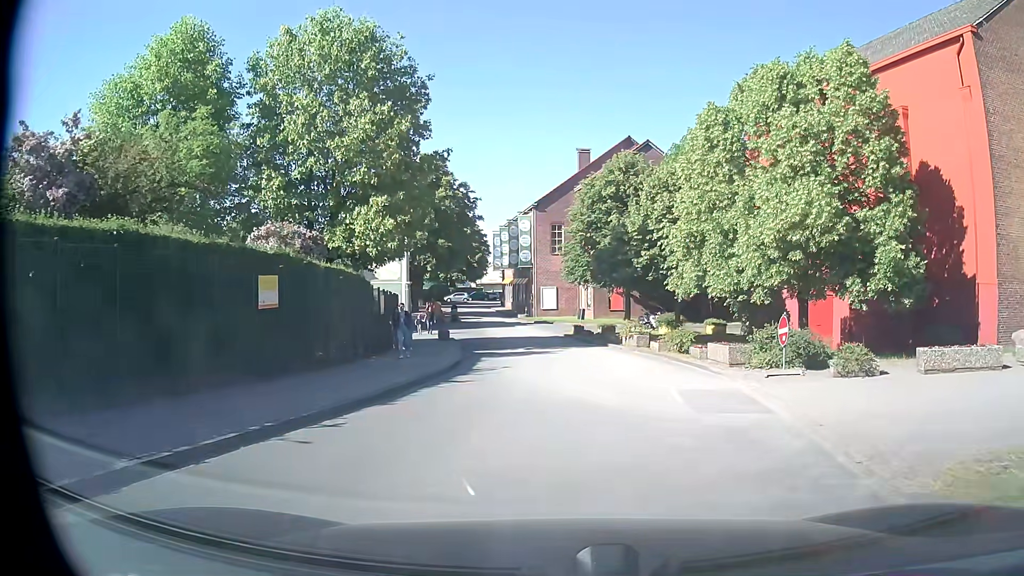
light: Day
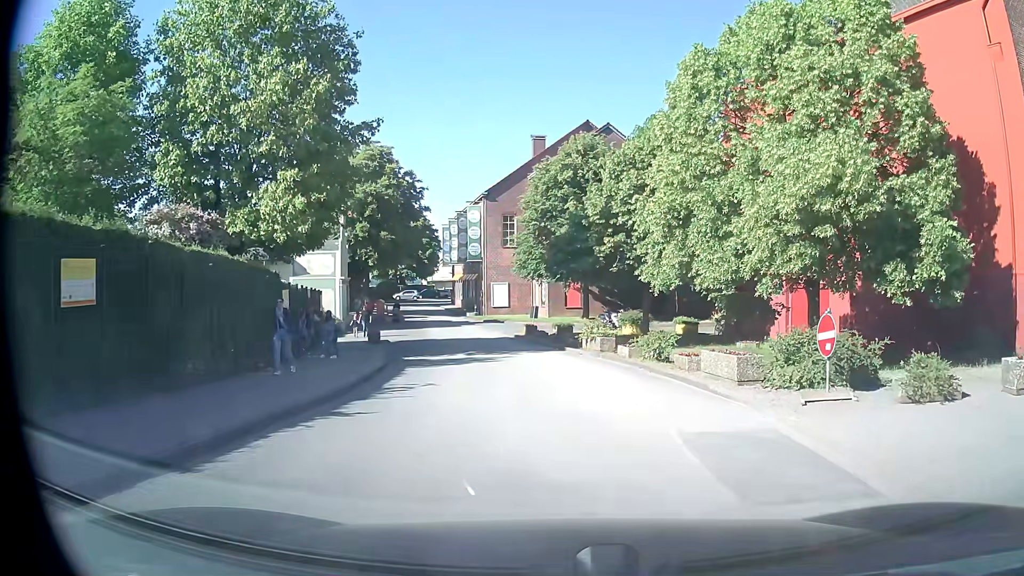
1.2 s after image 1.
(+0.1, +4.6) m; +4°
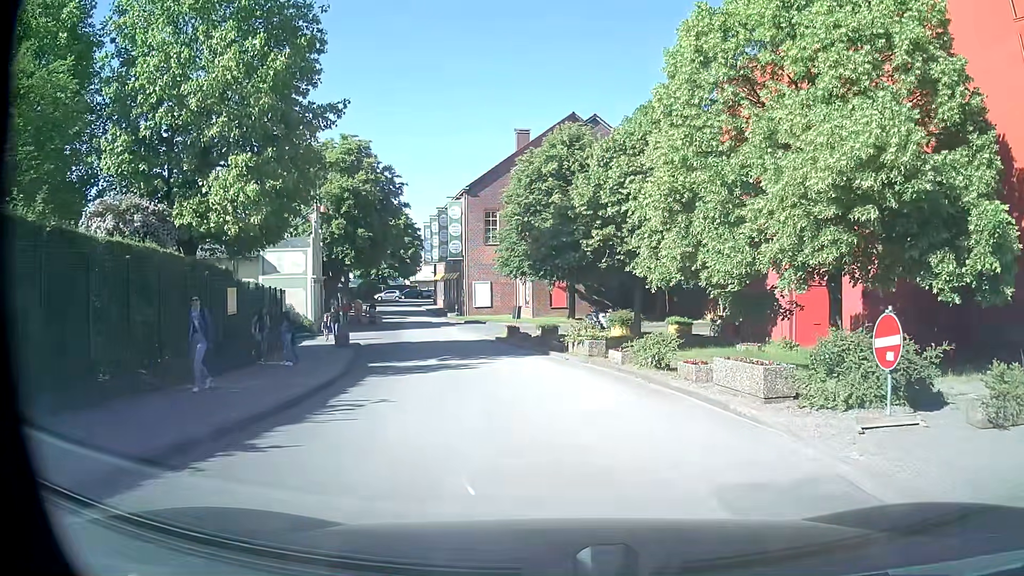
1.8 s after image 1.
(0.0, +2.4) m; +1°
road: service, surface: asphalt
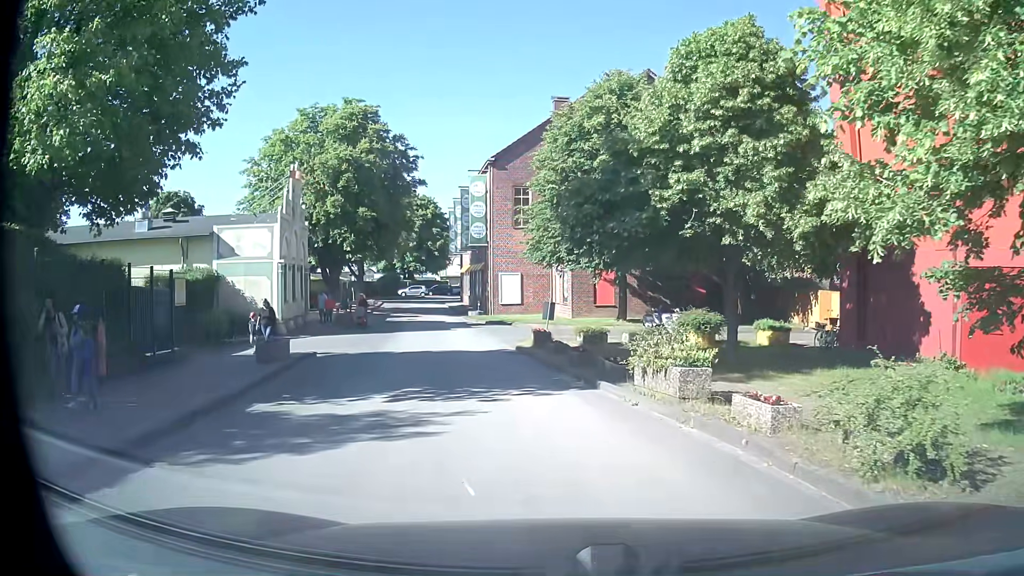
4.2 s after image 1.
(-0.2, +9.6) m; -4°
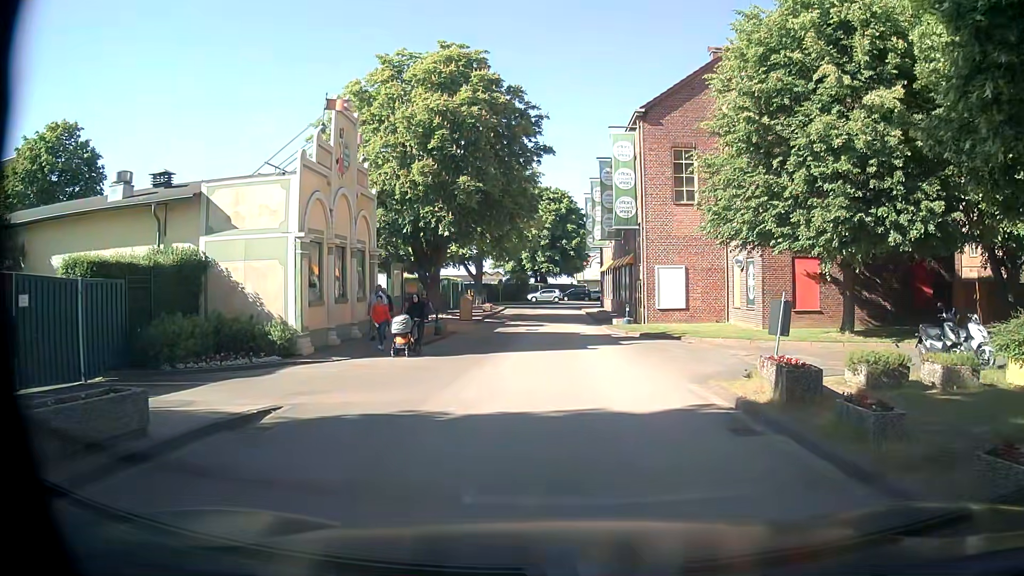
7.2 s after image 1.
(-1.3, +11.7) m; -10°
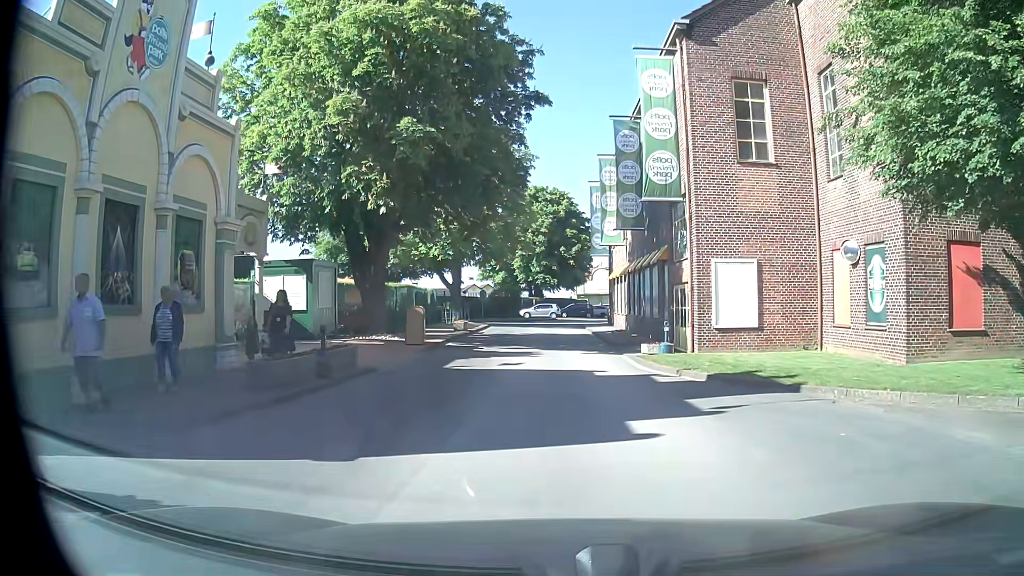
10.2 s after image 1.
(-0.2, +11.7) m; -2°
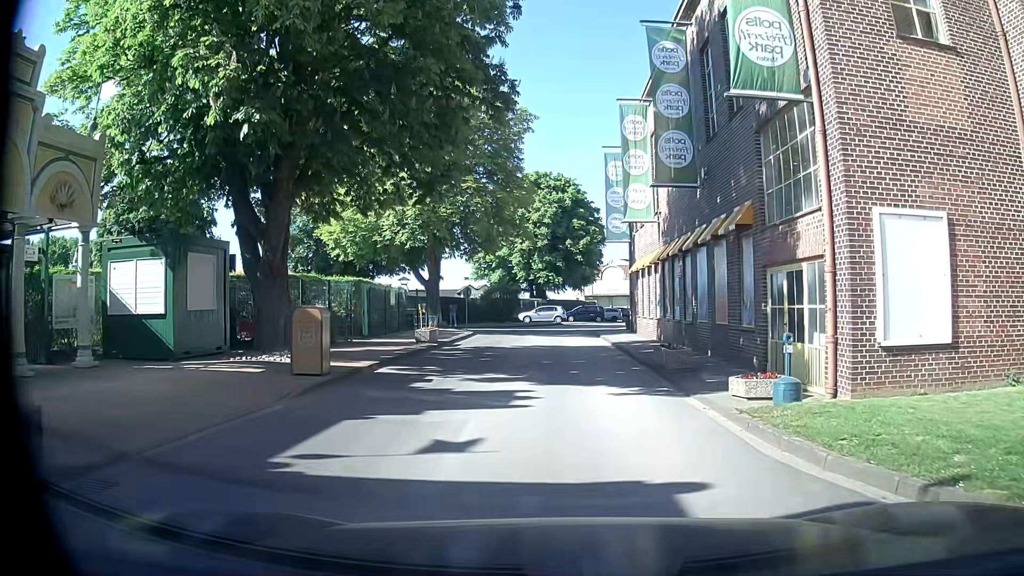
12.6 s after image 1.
(+0.1, +10.1) m; +1°
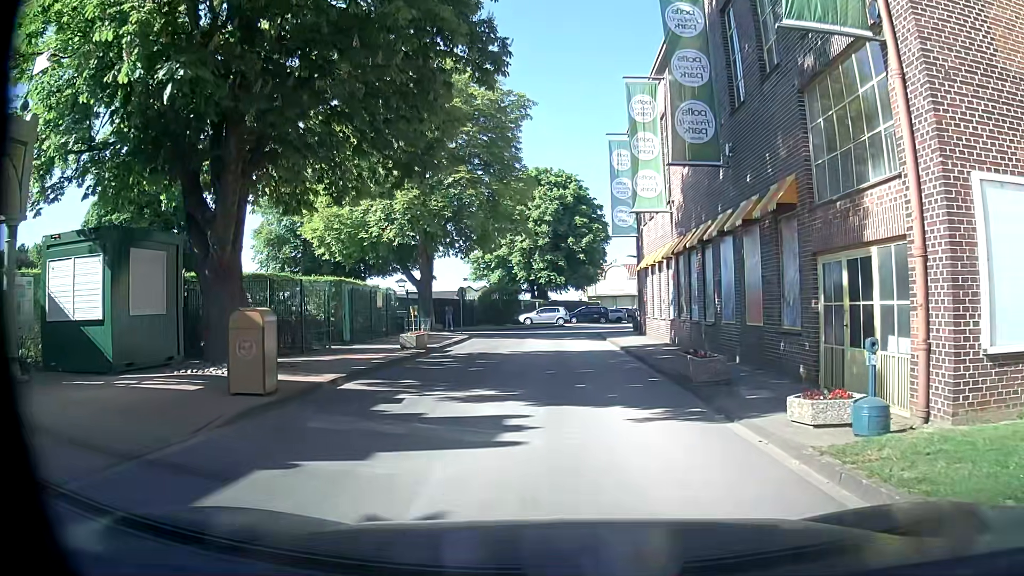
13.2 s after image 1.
(0.0, +2.6) m; +1°
